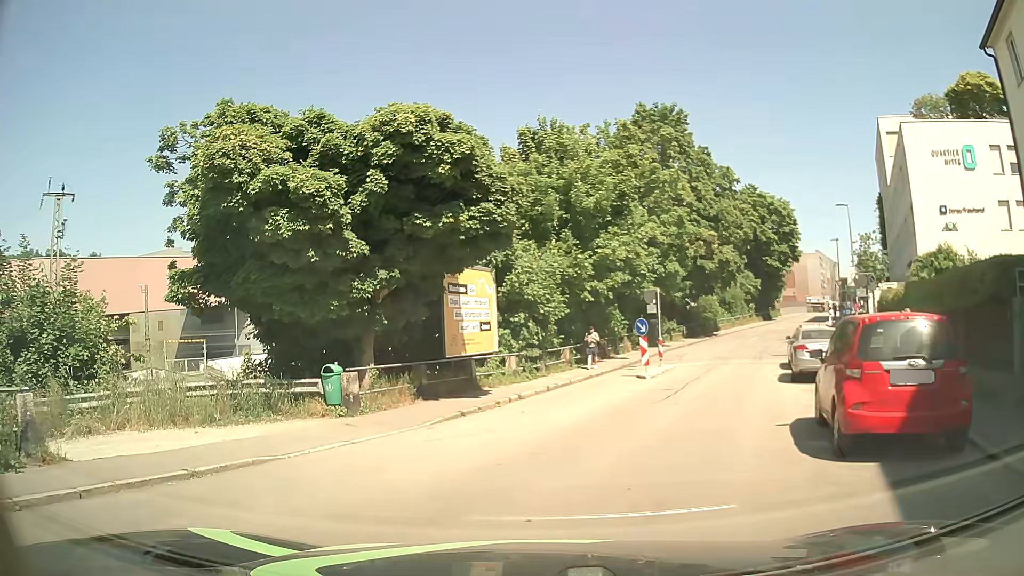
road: residential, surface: asphalt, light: Day
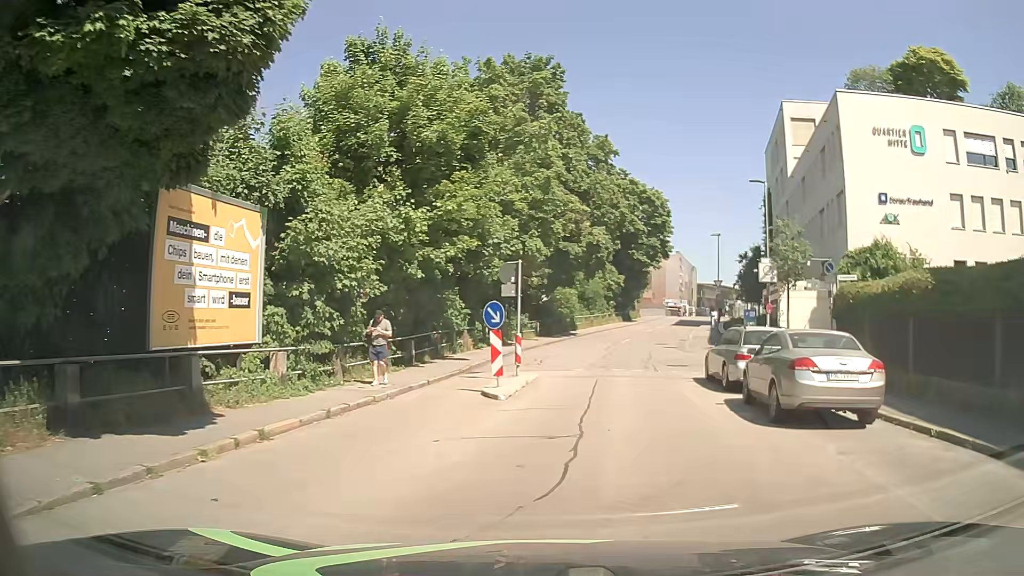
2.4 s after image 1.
(+0.6, +8.9) m; +12°
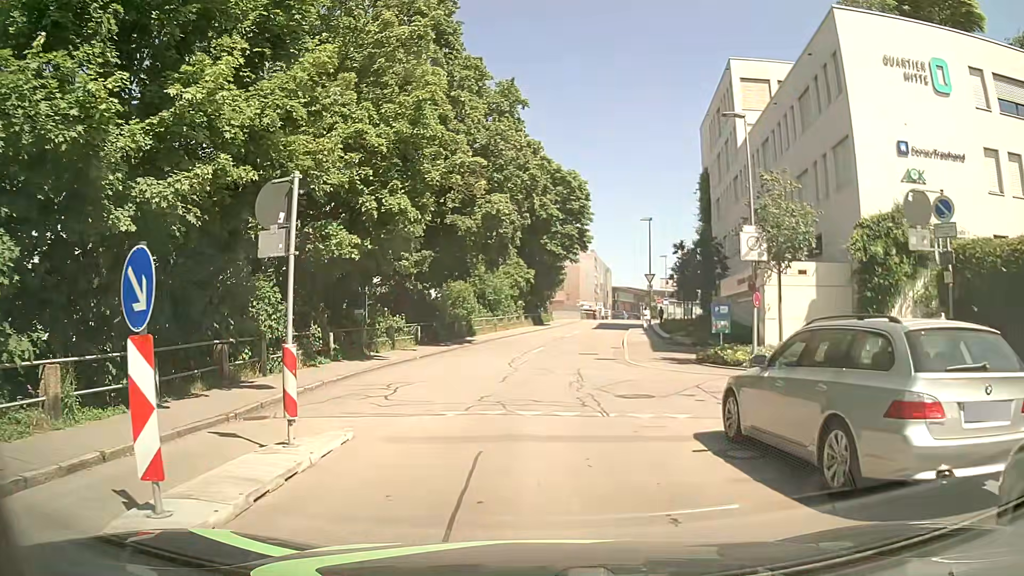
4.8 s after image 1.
(+1.2, +10.4) m; +7°
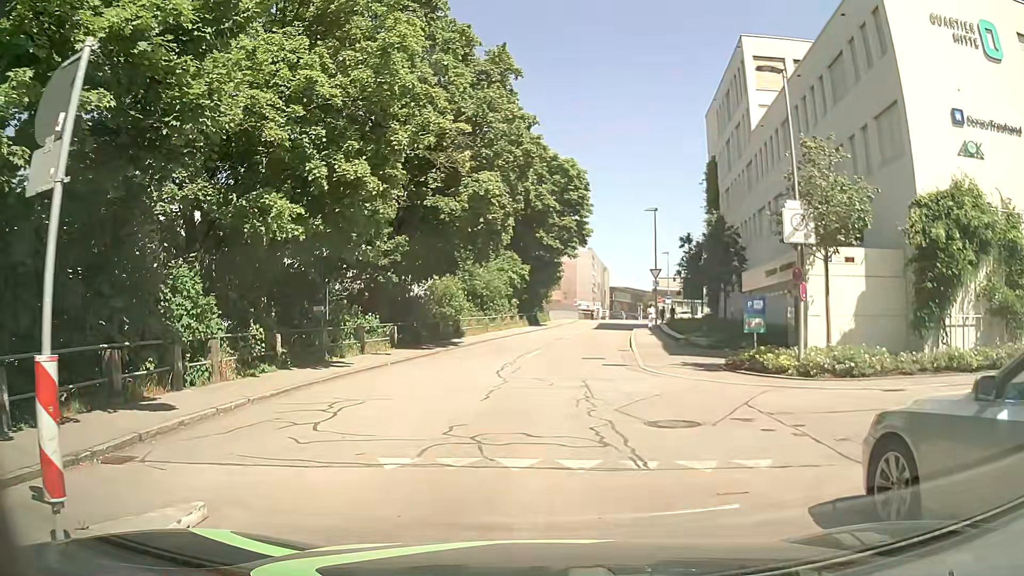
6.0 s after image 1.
(+0.1, +4.0) m; +2°
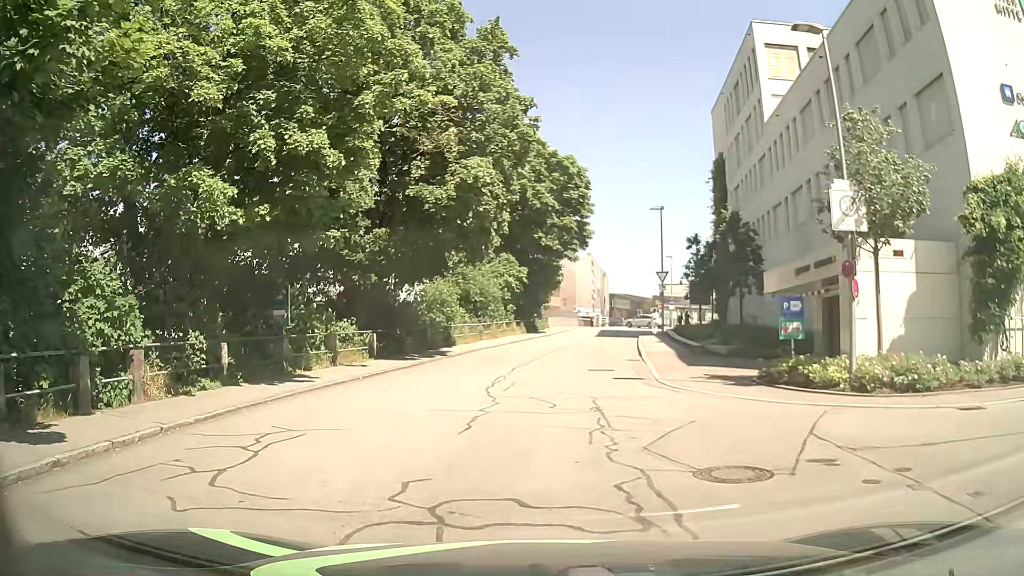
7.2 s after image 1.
(0.0, +3.0) m; -2°
